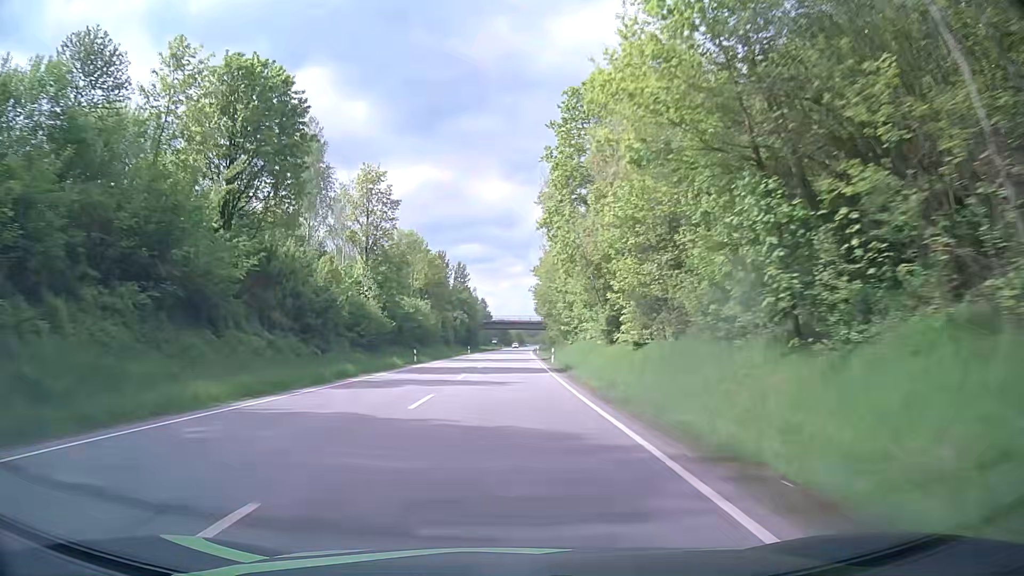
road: primary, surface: asphalt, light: Day
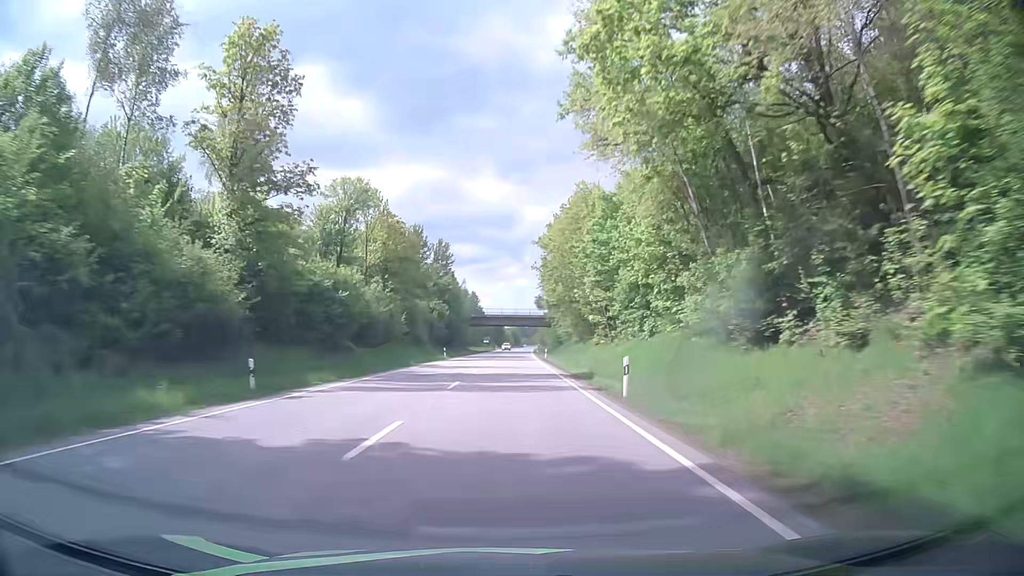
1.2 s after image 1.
(0.0, +30.9) m; 0°
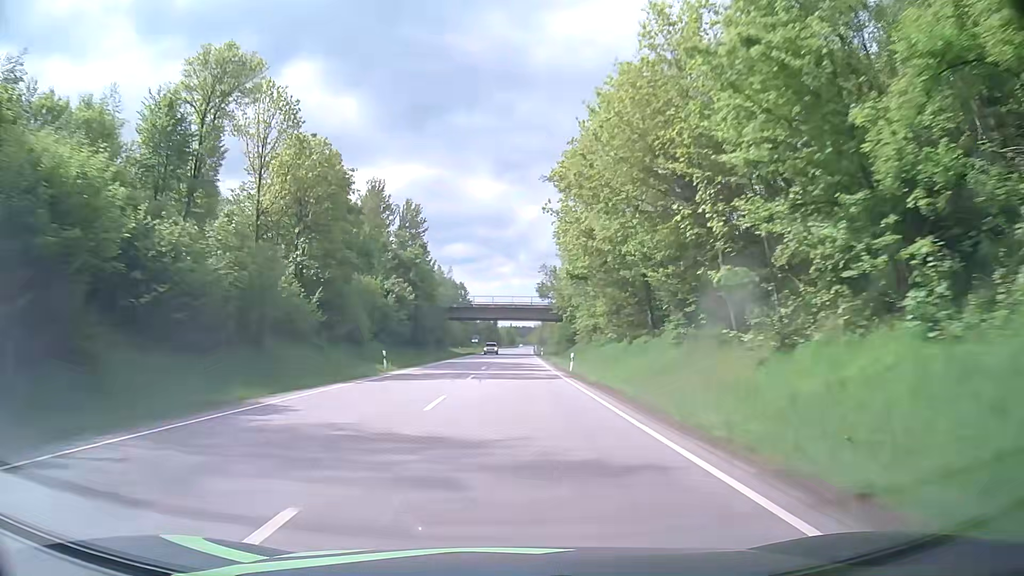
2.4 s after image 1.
(0.0, +30.9) m; 0°
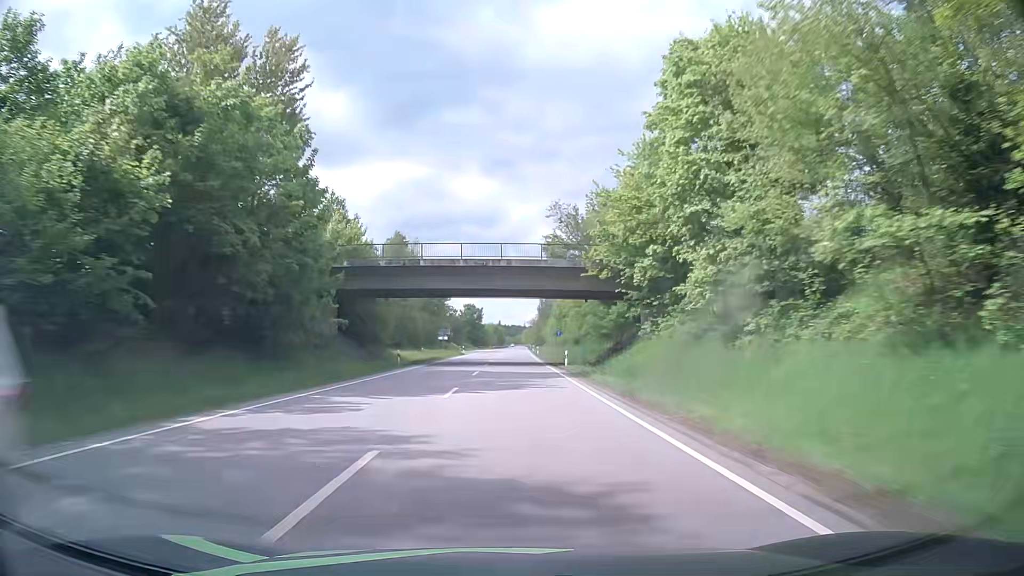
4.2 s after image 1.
(+0.5, +46.3) m; +1°
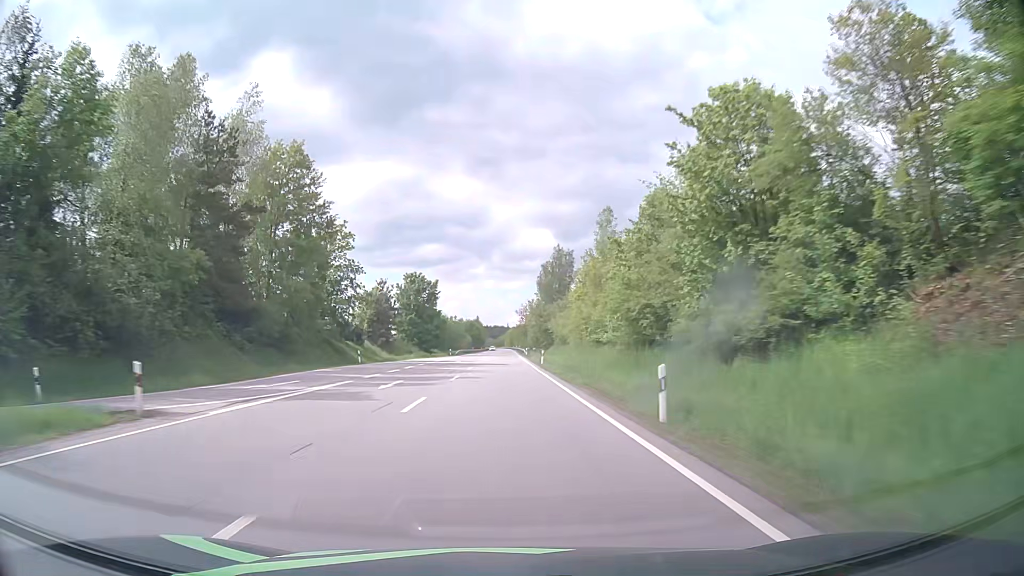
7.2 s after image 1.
(+1.8, +77.3) m; +2°
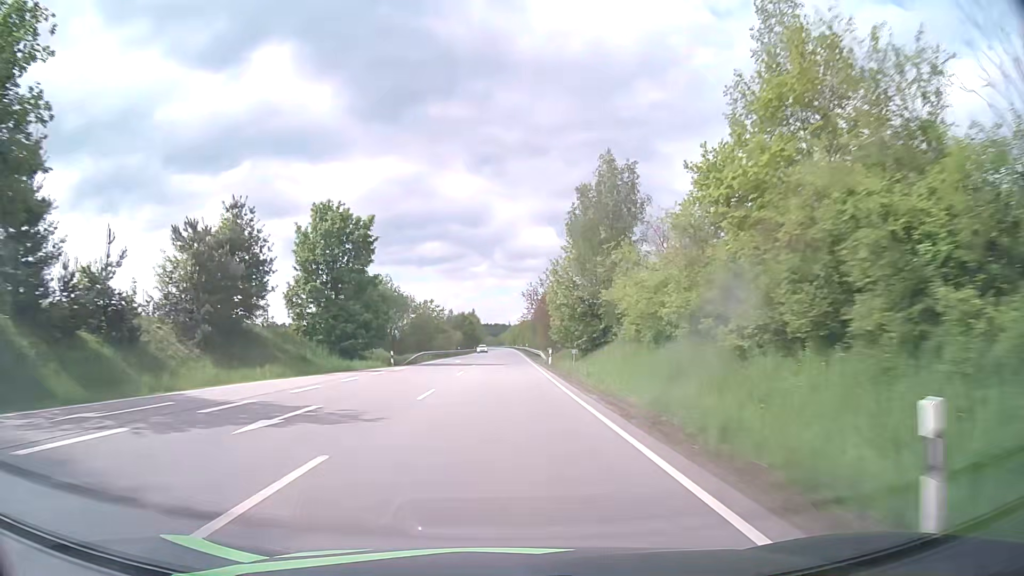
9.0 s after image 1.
(0.0, +46.5) m; 0°
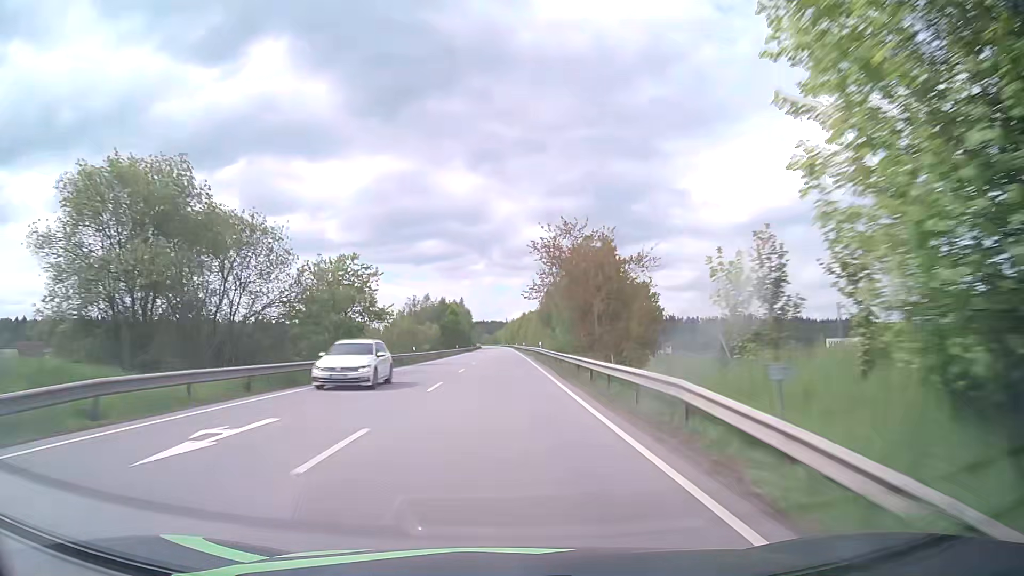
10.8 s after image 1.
(+0.2, +46.7) m; 0°
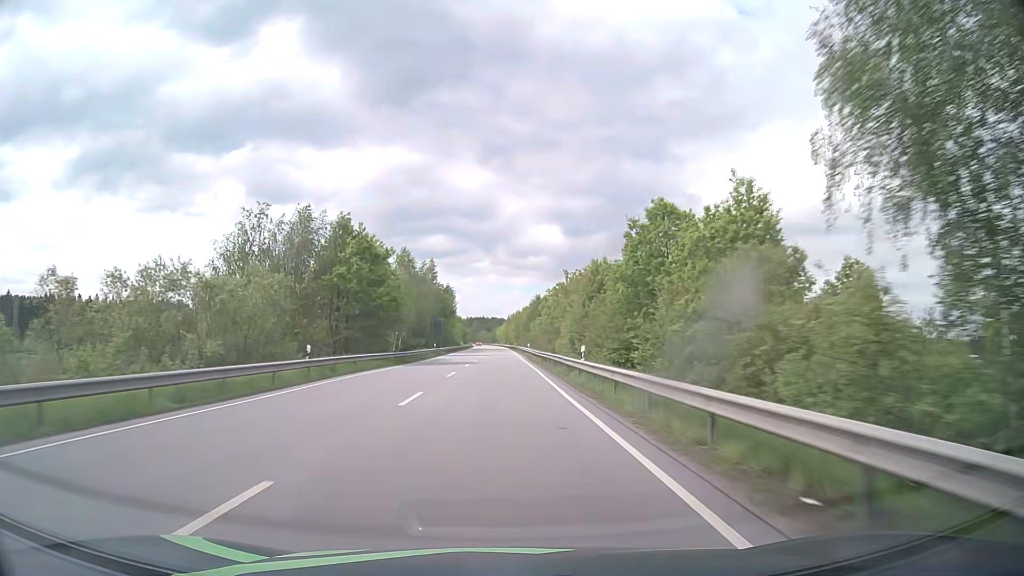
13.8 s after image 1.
(-0.1, +78.1) m; 0°
(0, +10) (0, +20) (0, +30) (0, +40) (0, +50) (0, +60) (0, +70) (0, +80) (0, +90) (0, +100) m
